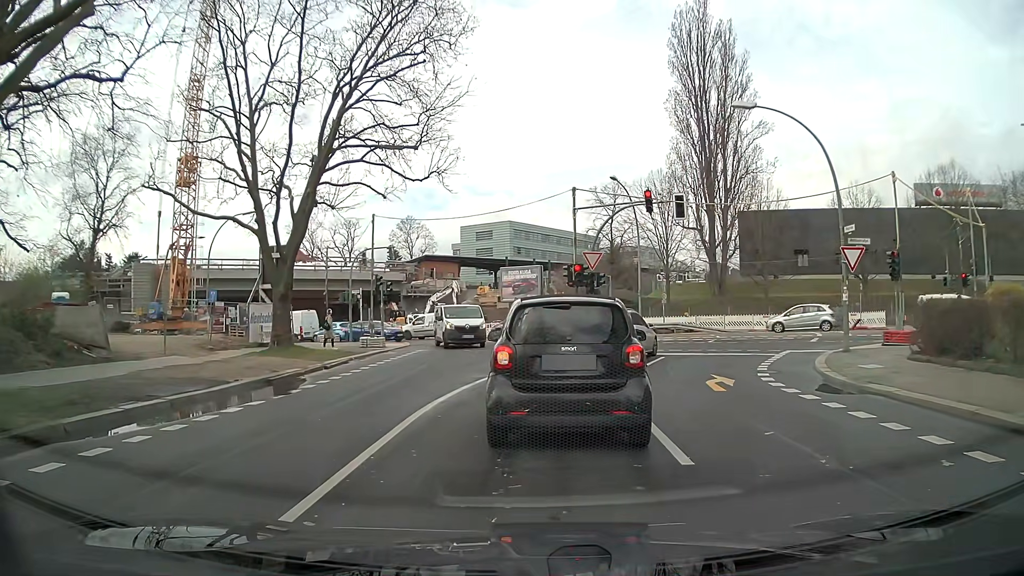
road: secondary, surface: asphalt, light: Day
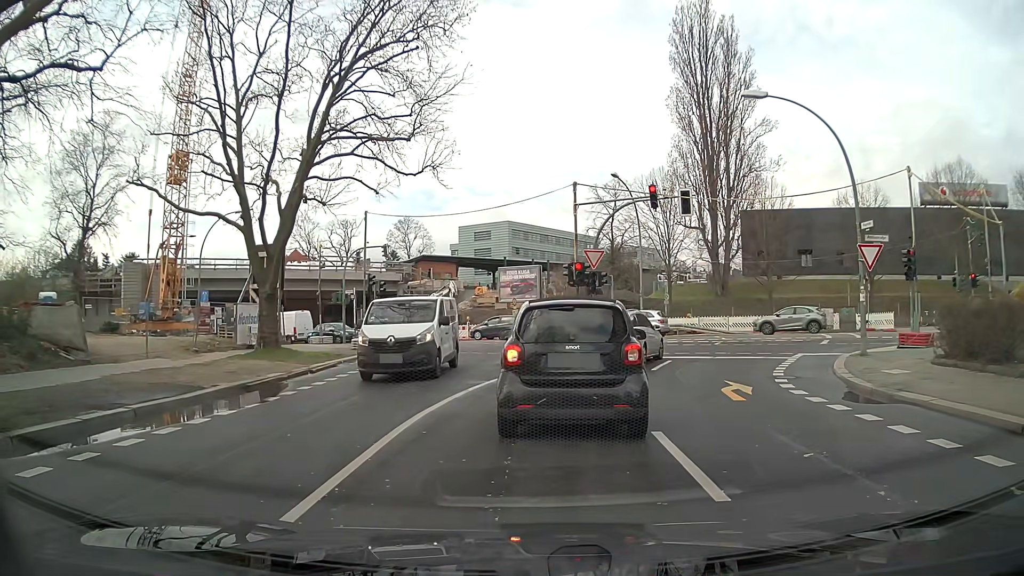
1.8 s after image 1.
(0.0, +1.2) m; 0°
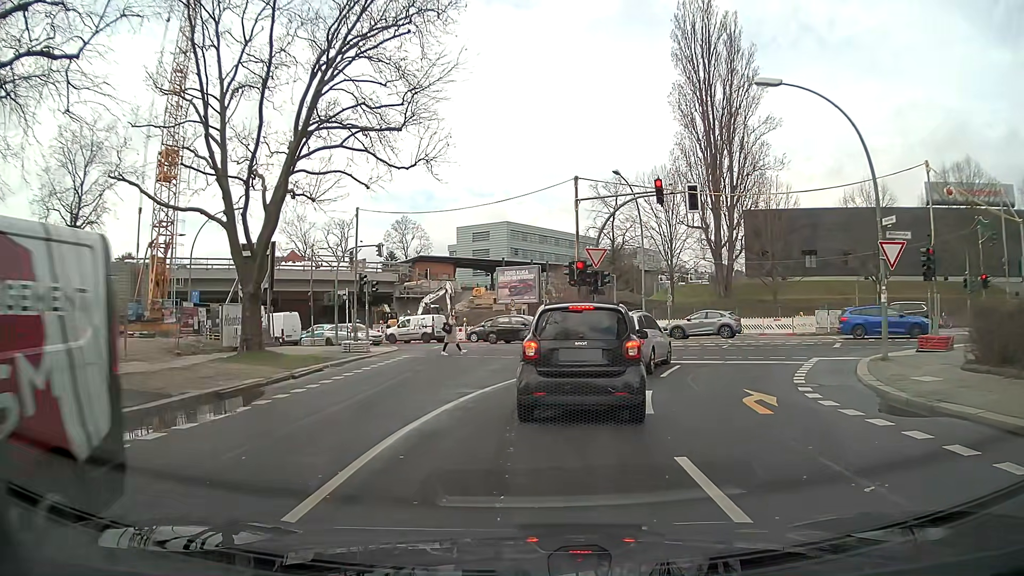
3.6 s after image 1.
(0.0, +1.4) m; 0°
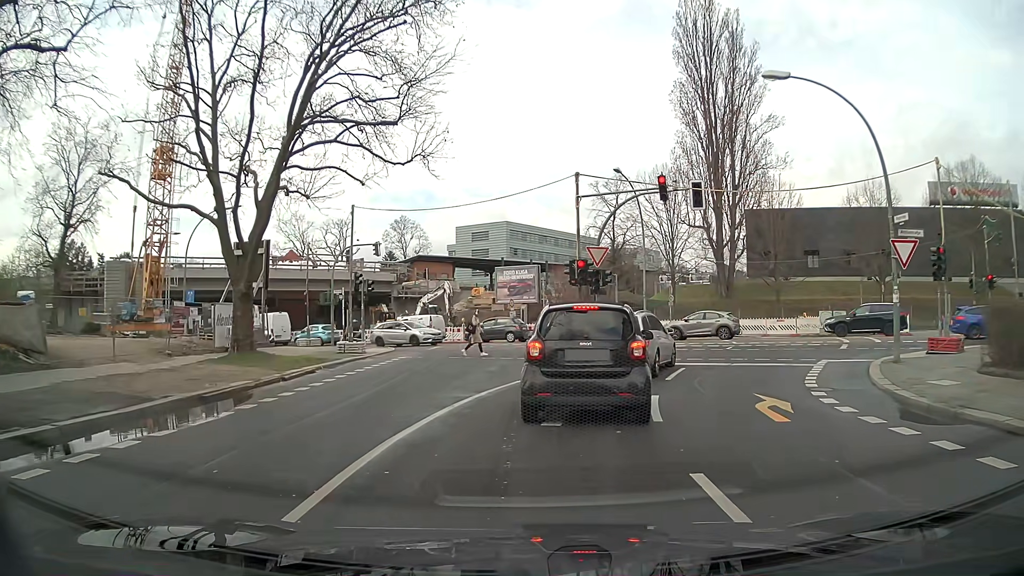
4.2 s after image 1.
(0.0, +0.7) m; 0°
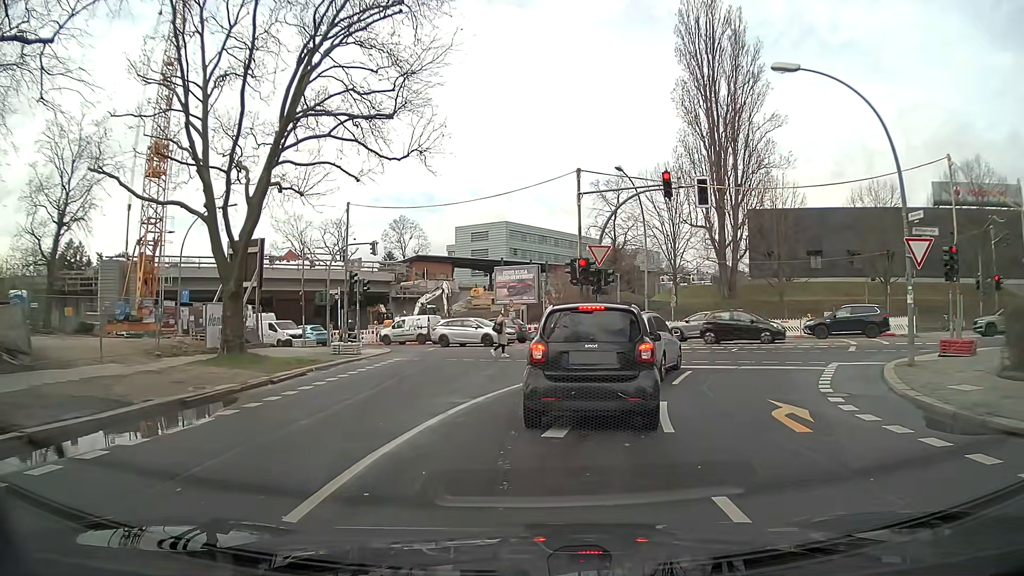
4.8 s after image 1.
(0.0, +0.8) m; 0°
